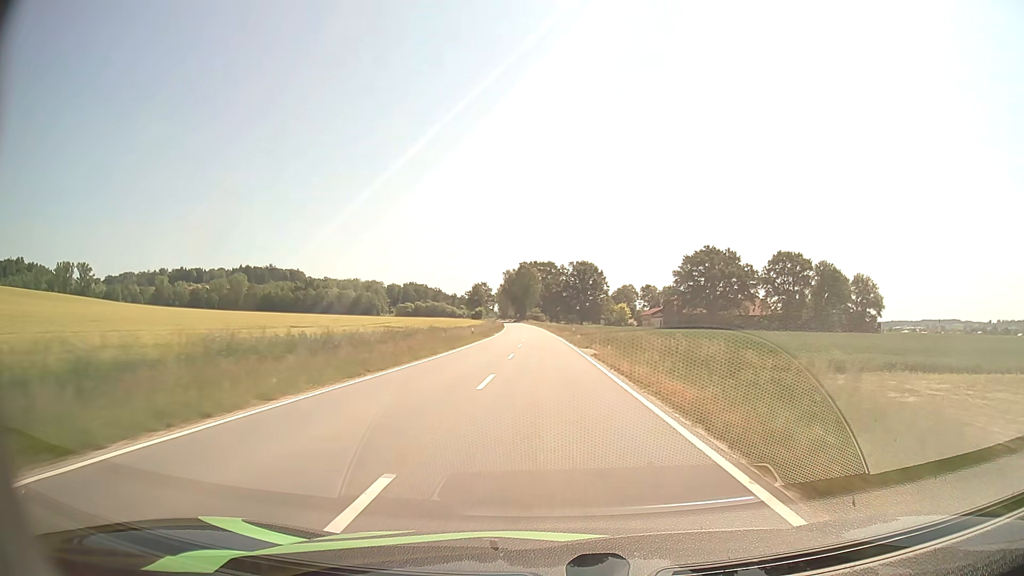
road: tertiary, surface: asphalt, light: Day
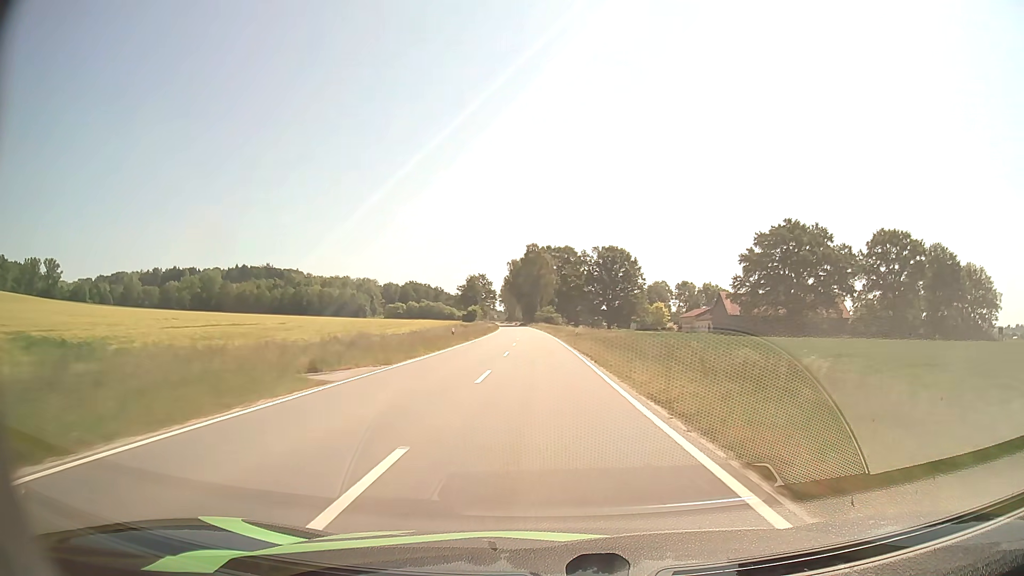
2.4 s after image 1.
(-0.6, +61.2) m; -1°
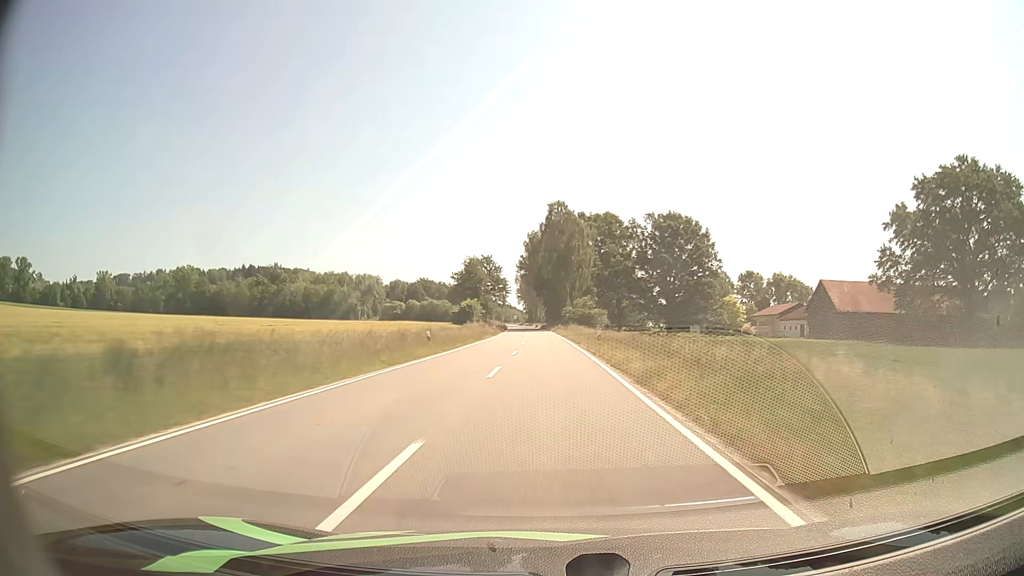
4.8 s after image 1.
(-1.0, +60.3) m; -2°
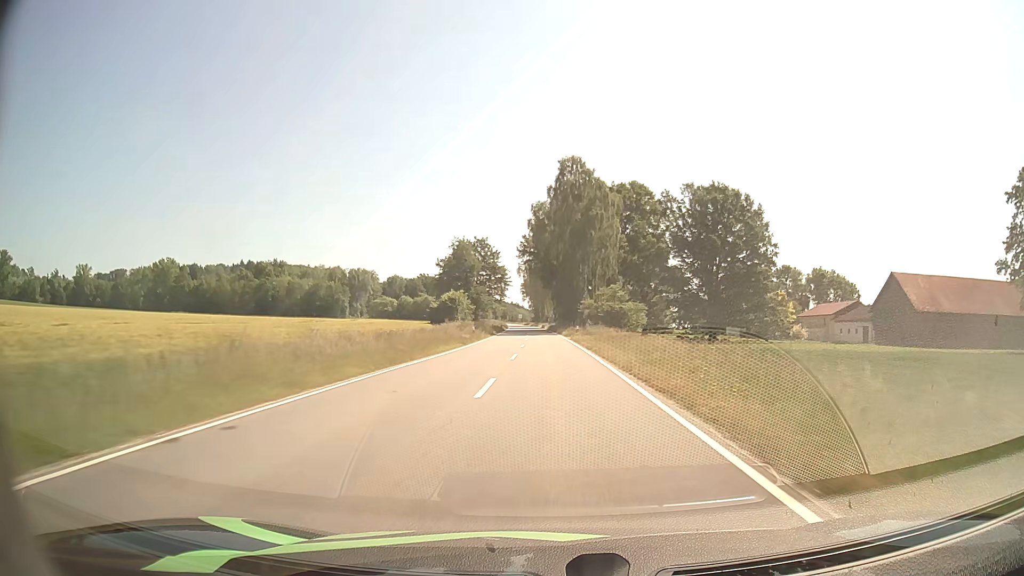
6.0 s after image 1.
(-0.2, +29.5) m; -1°
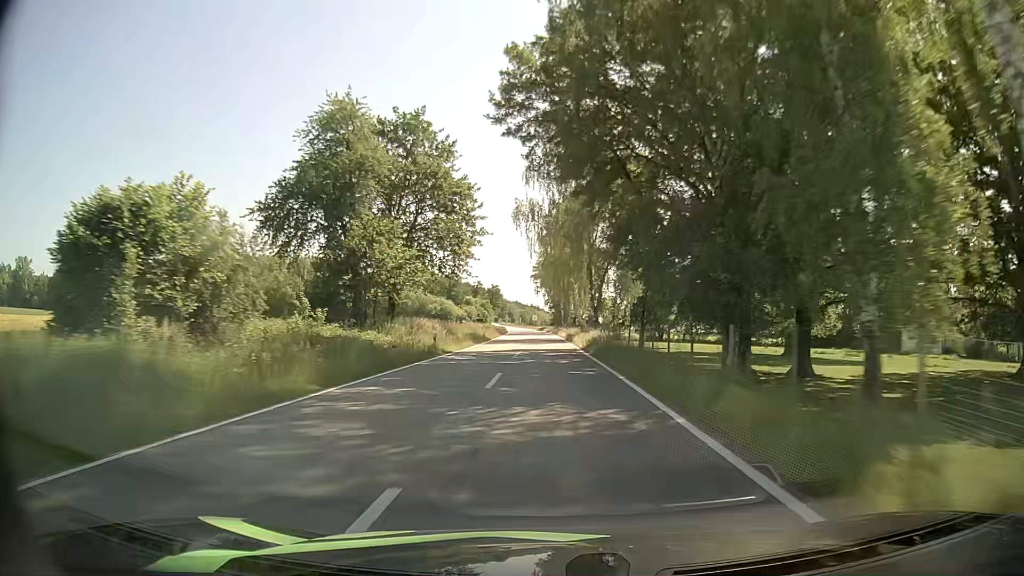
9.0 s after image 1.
(-0.9, +72.4) m; -2°
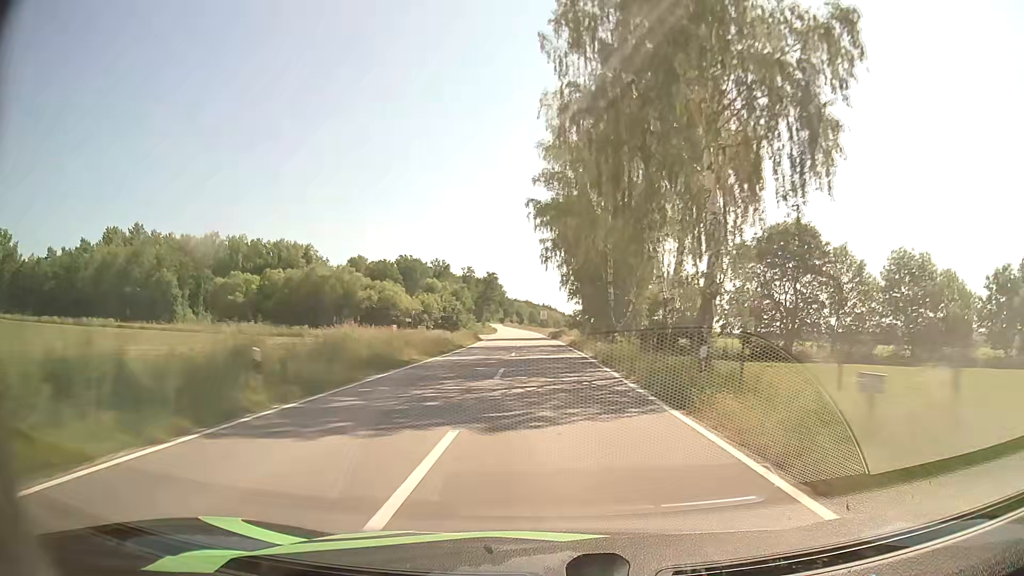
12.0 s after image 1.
(-0.9, +71.8) m; -1°
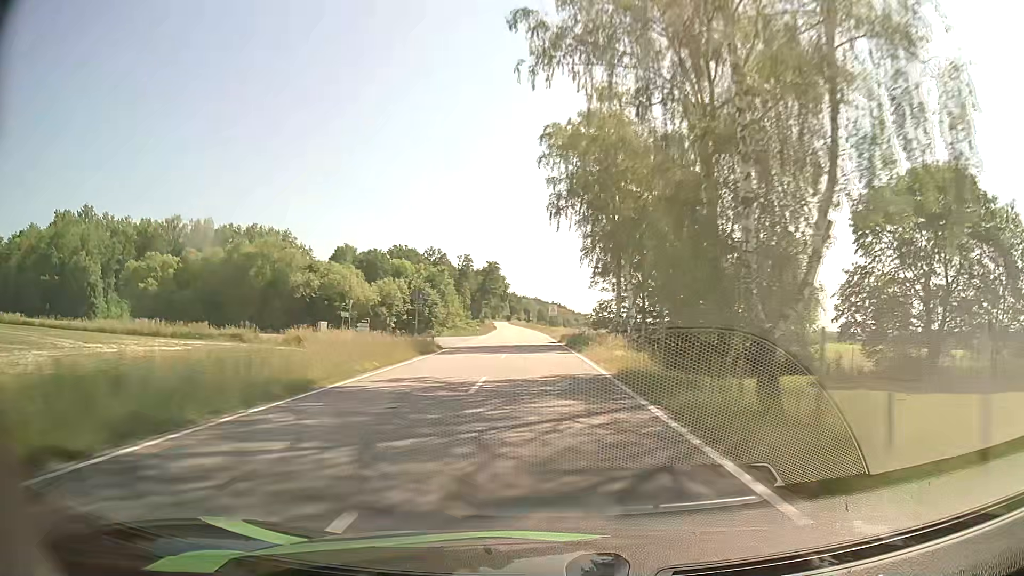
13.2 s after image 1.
(-0.3, +28.7) m; -1°
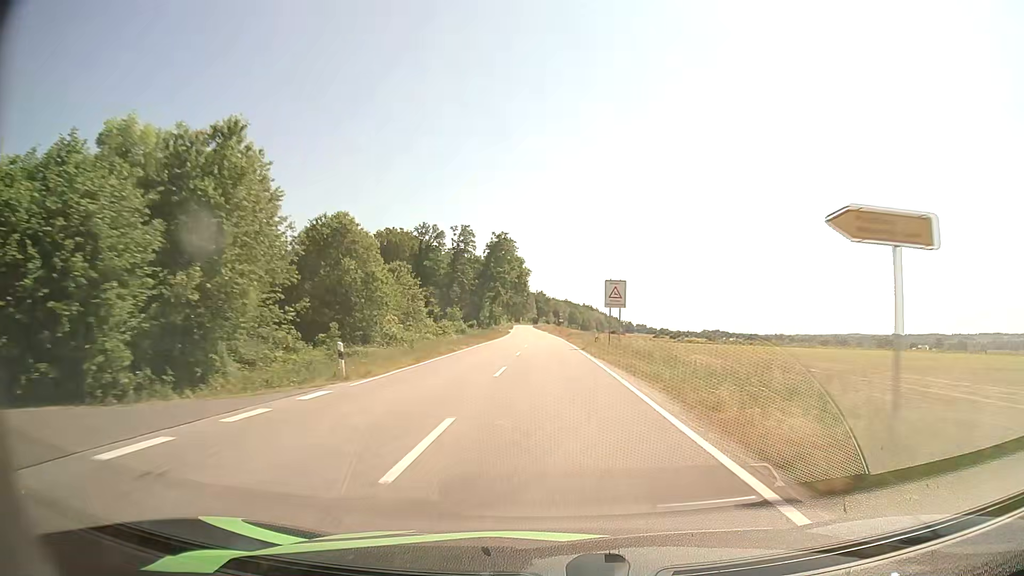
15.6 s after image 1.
(-1.5, +57.6) m; -3°
(0, +10) (0, +20) (0, +30) (0, +40) (0, +50) (0, +60) (-1, +70) (-1, +80) (-1, +90) (-1, +100) m
